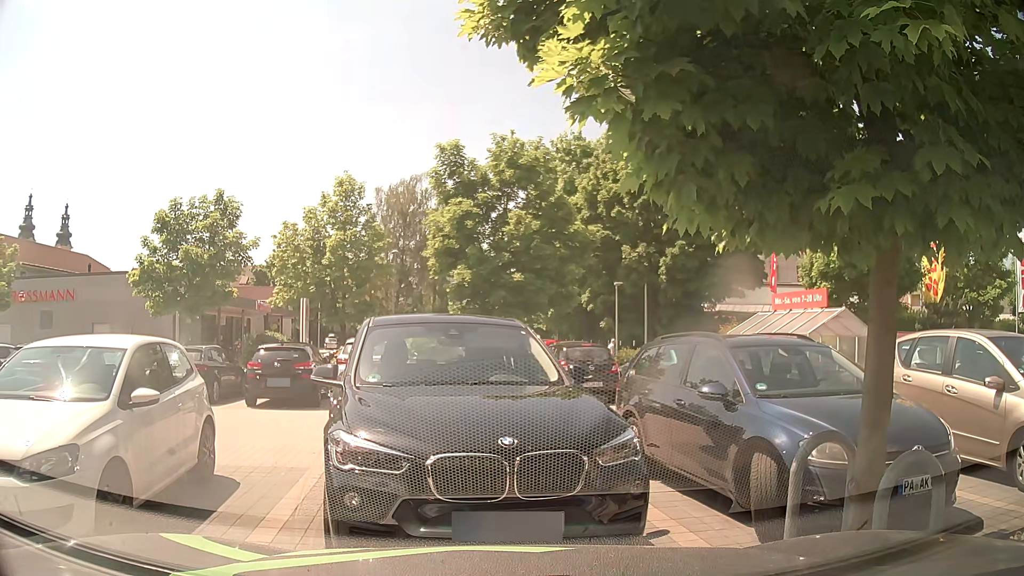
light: Day
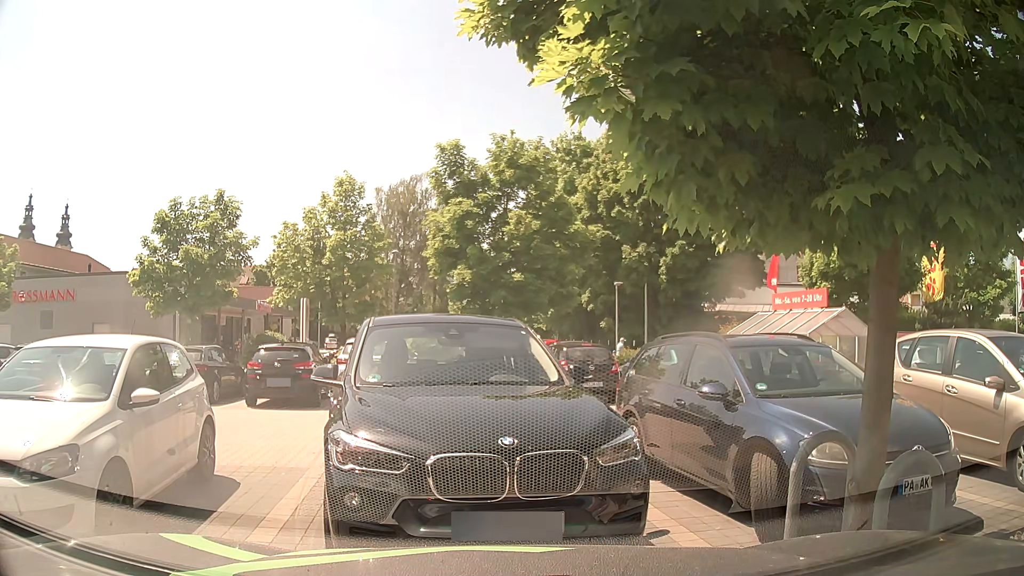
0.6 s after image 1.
(0.0, 0.0) m; 0°
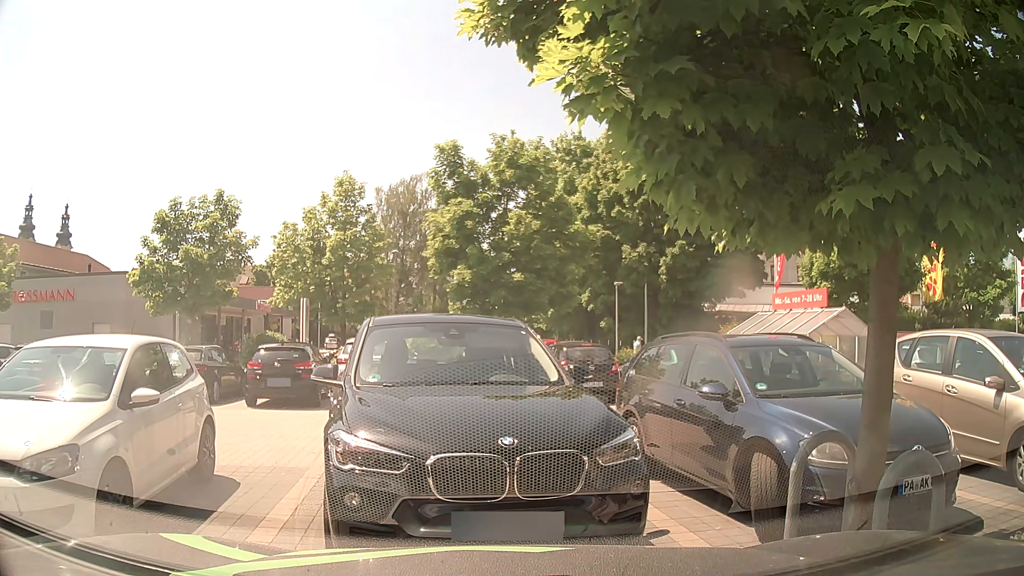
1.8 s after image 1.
(0.0, 0.0) m; 0°
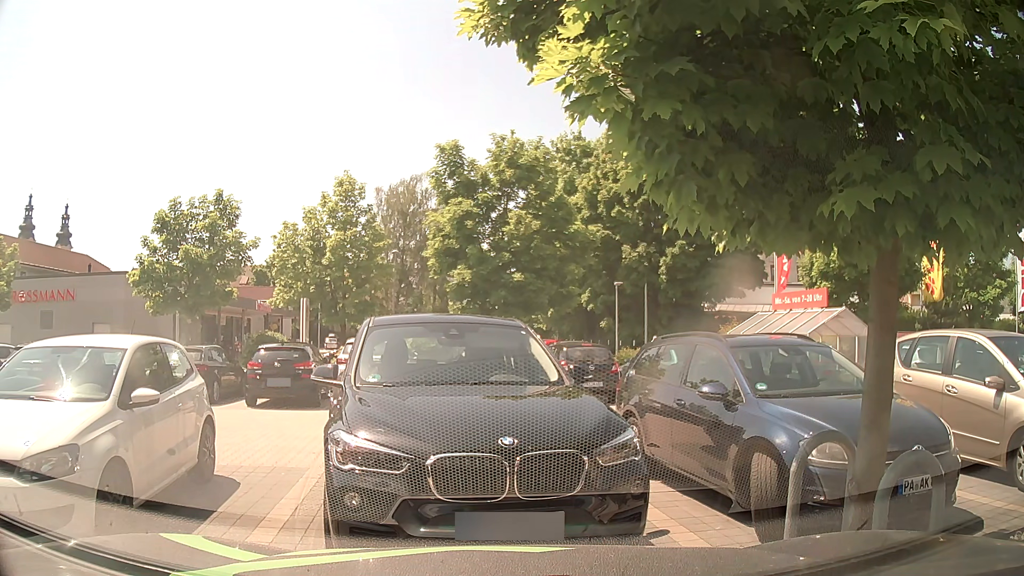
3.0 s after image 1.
(0.0, 0.0) m; 0°
